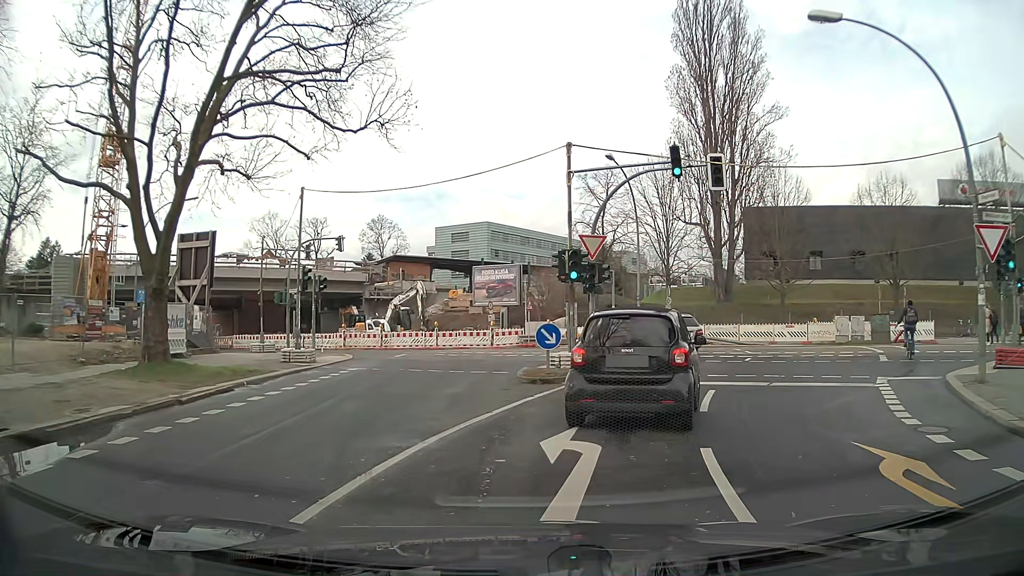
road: secondary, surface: asphalt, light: Day
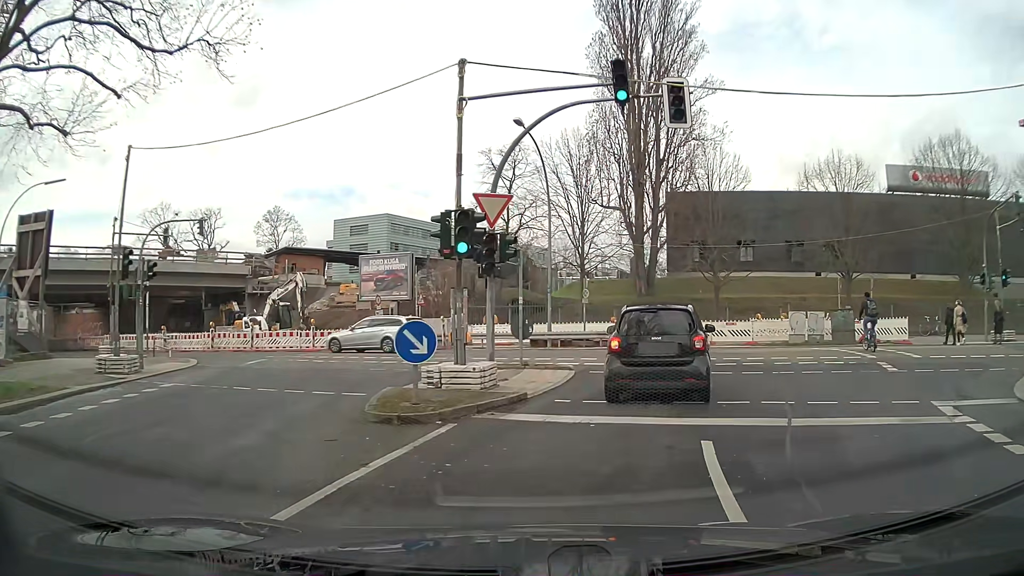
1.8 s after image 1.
(+0.1, +6.4) m; +7°
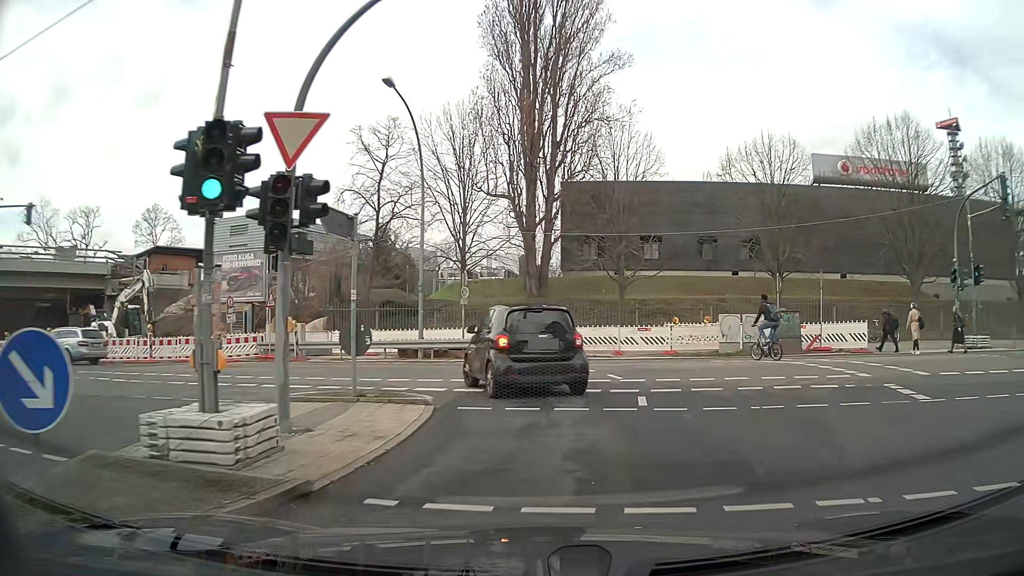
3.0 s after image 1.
(+0.3, +5.9) m; +8°
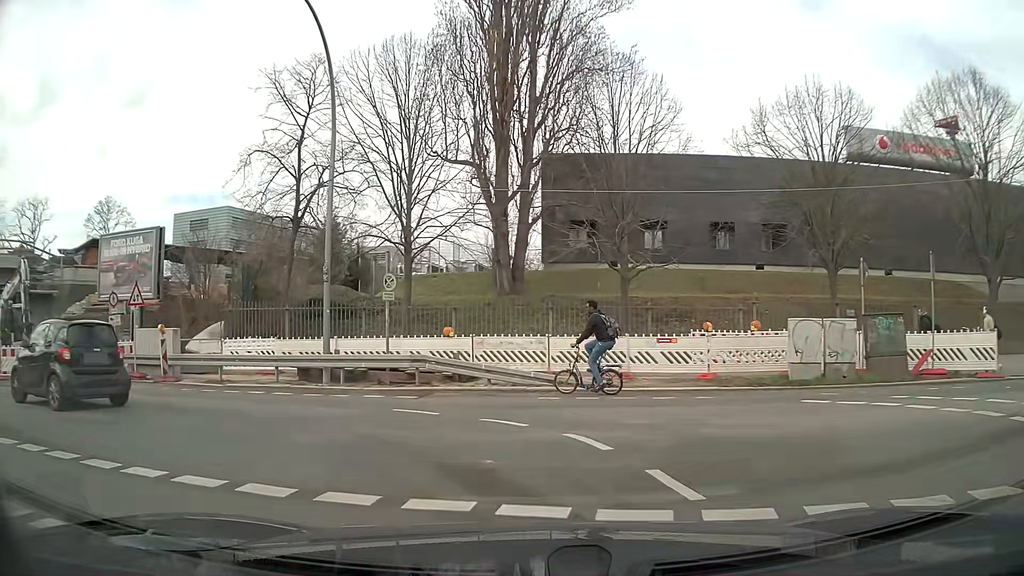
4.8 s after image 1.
(+0.5, +9.1) m; +2°
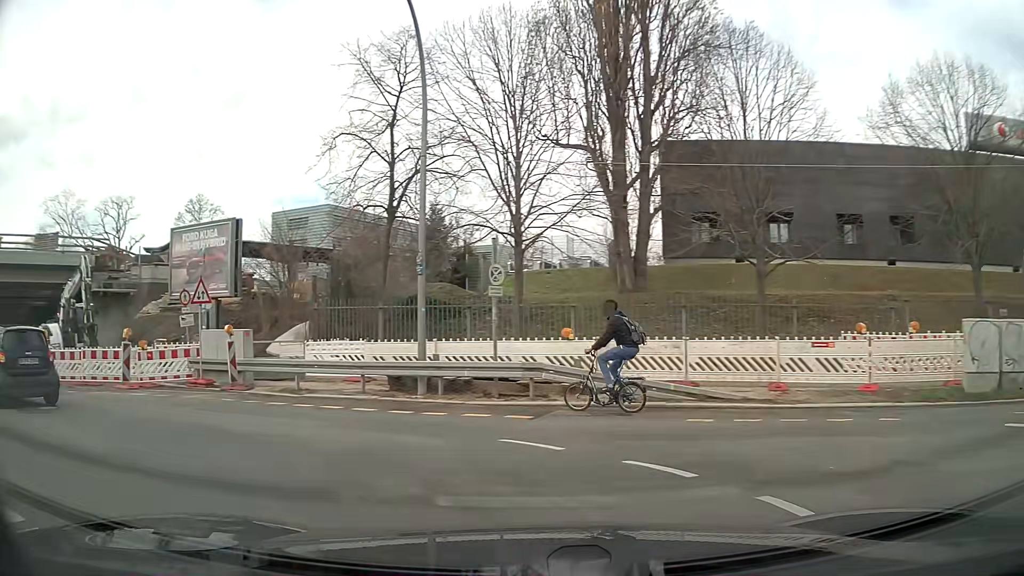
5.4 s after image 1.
(-0.2, +2.8) m; -11°
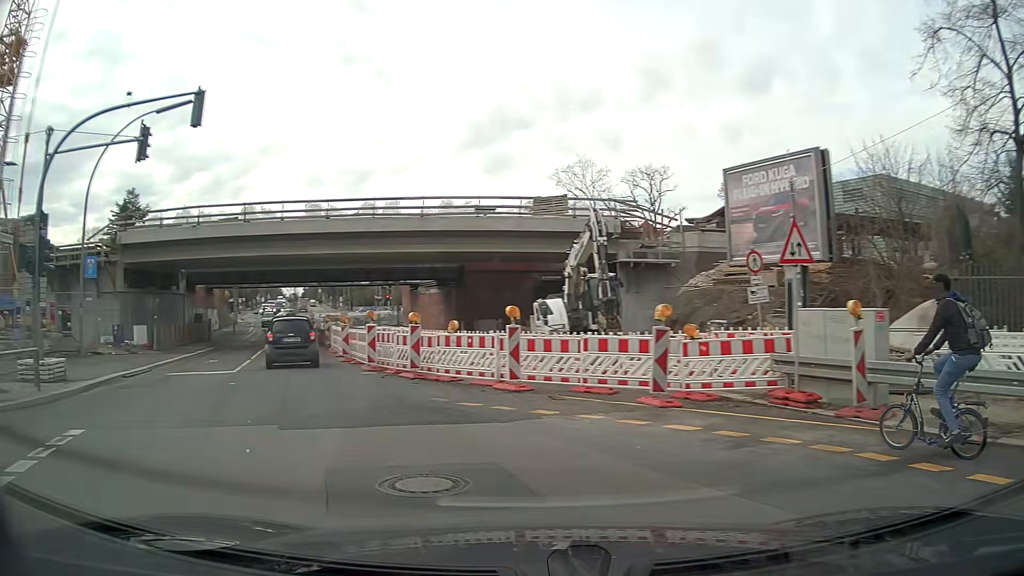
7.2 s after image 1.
(-3.0, +7.2) m; -46°
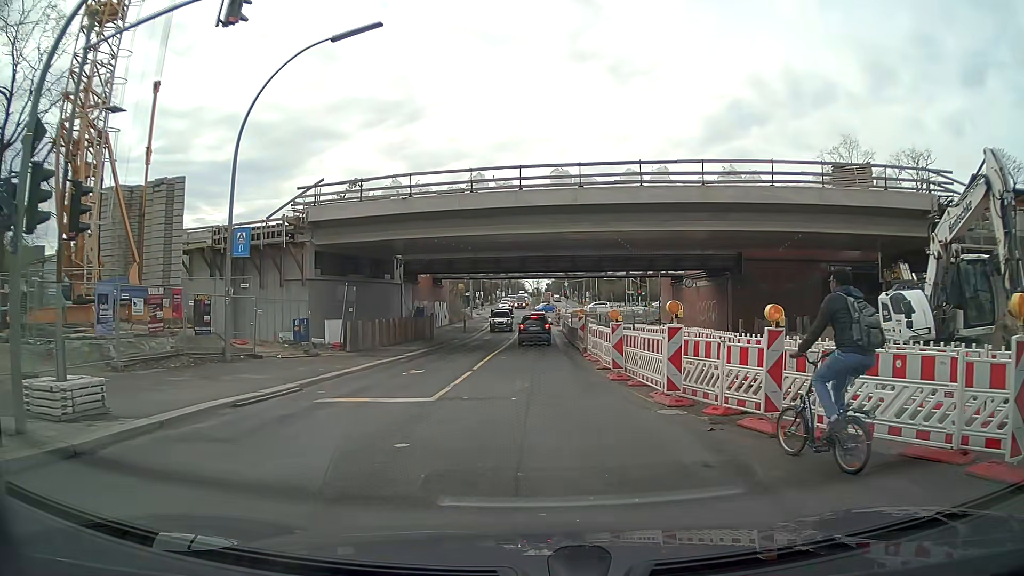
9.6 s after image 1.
(-2.1, +7.5) m; -21°
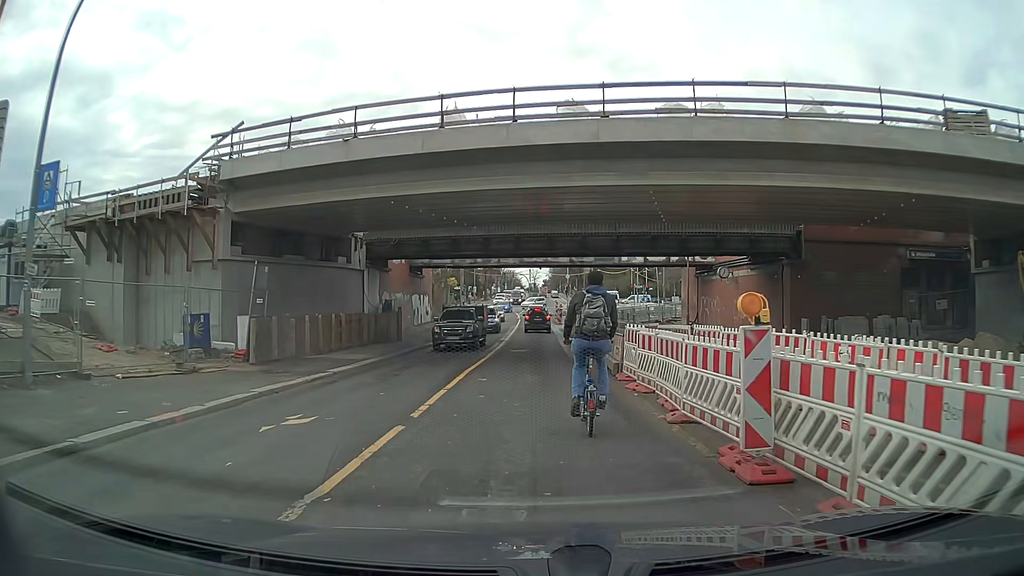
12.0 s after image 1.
(0.0, +9.9) m; 0°
